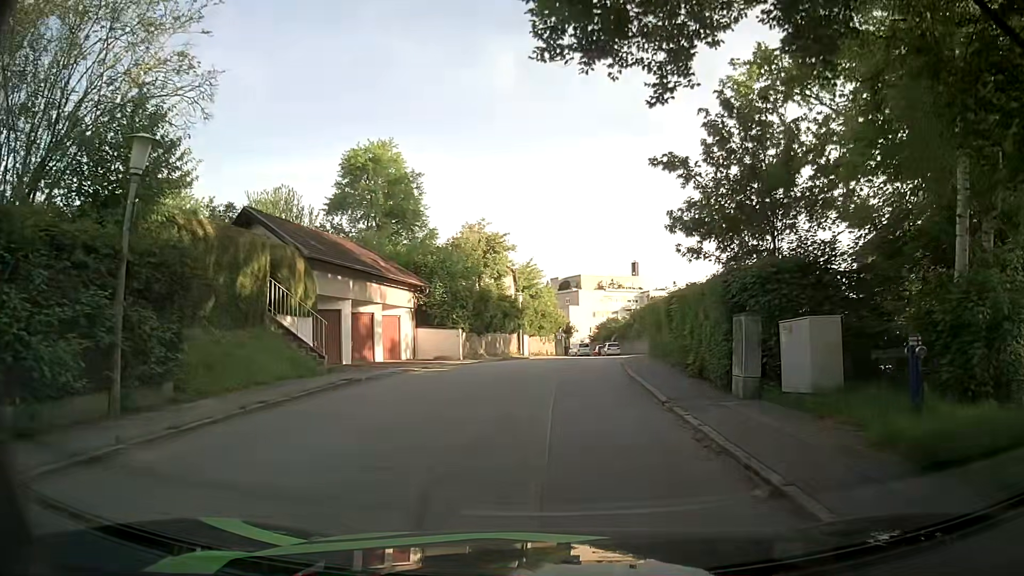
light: Day
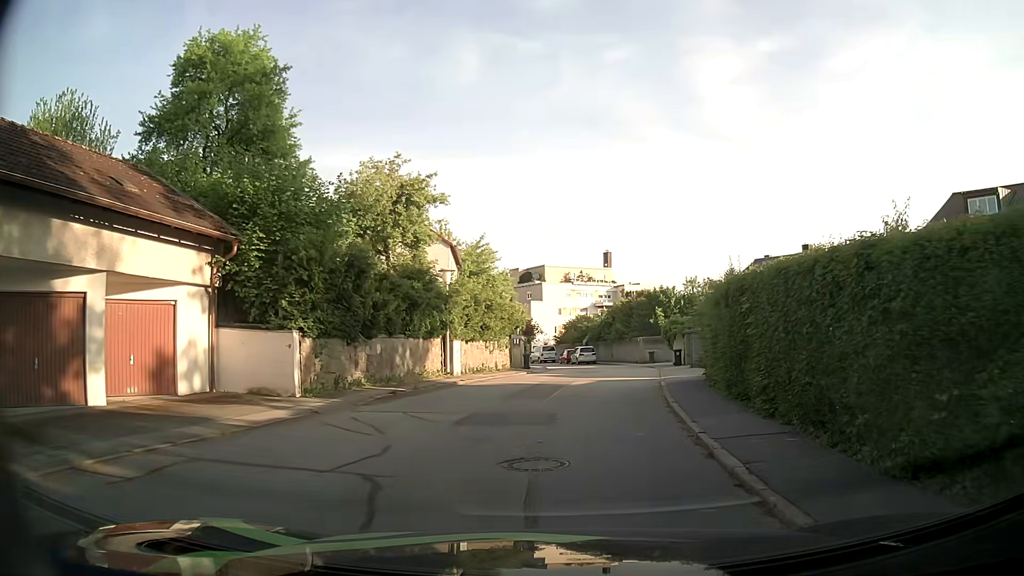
(+0.3, +17.4) m; +3°
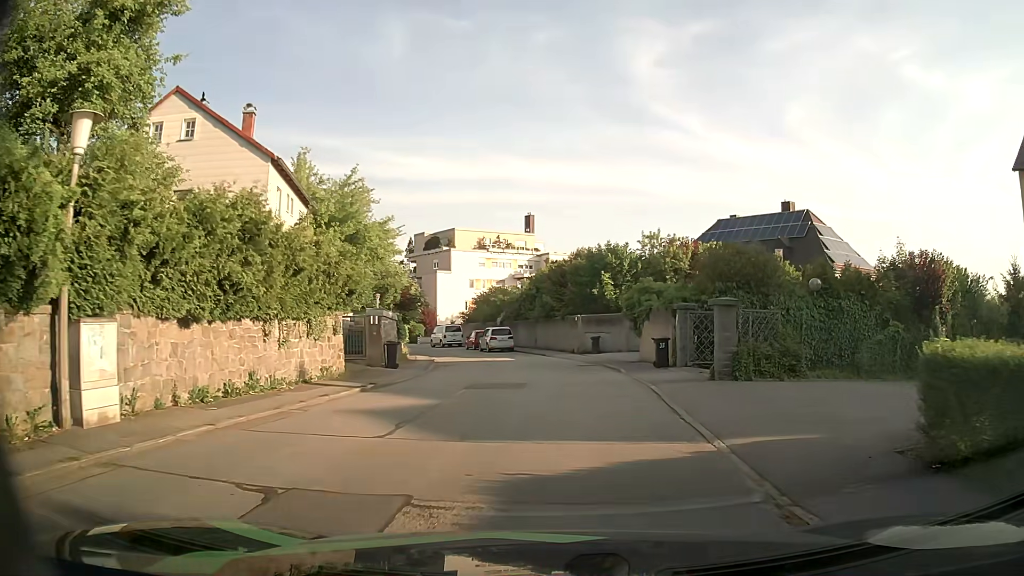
(+1.1, +17.2) m; +7°
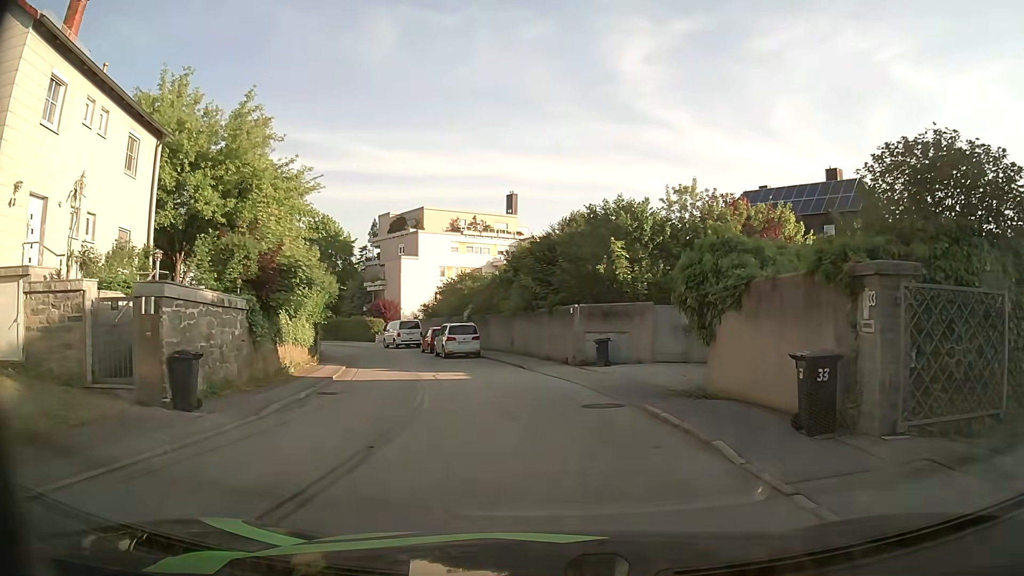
(+0.1, +13.1) m; +1°
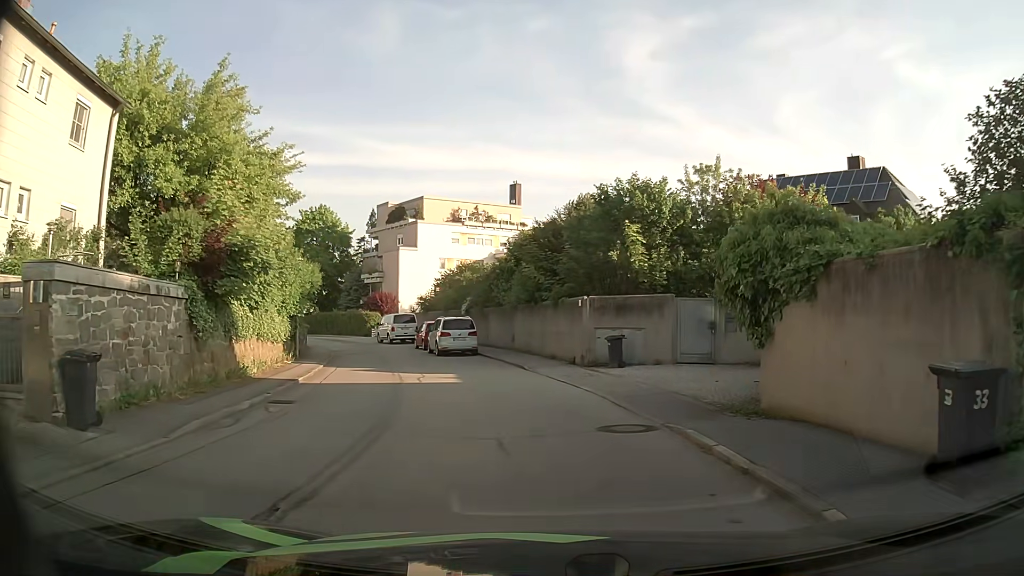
(0.0, +3.0) m; -1°
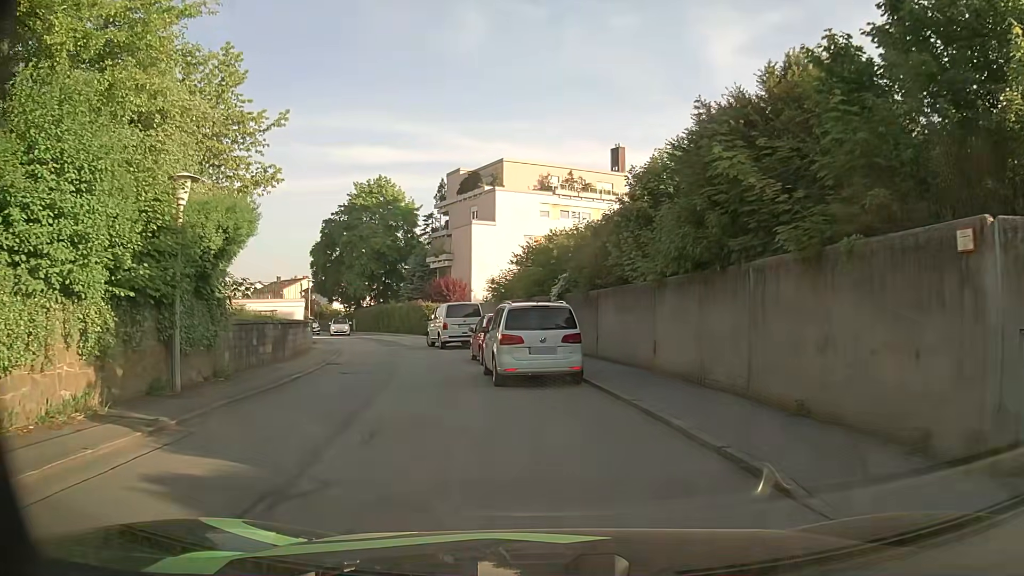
(-1.4, +15.2) m; -7°
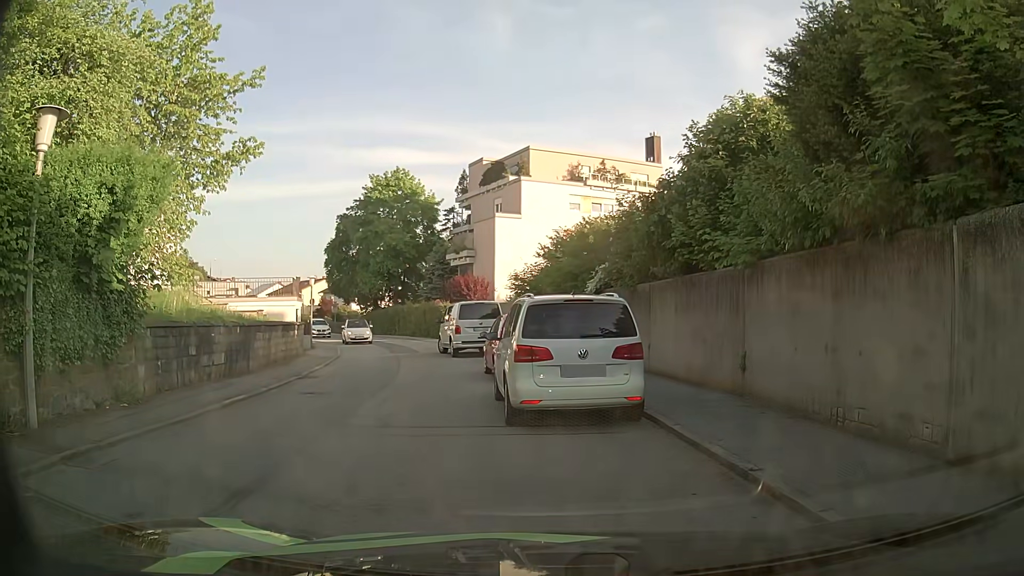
(-0.1, +4.2) m; -1°
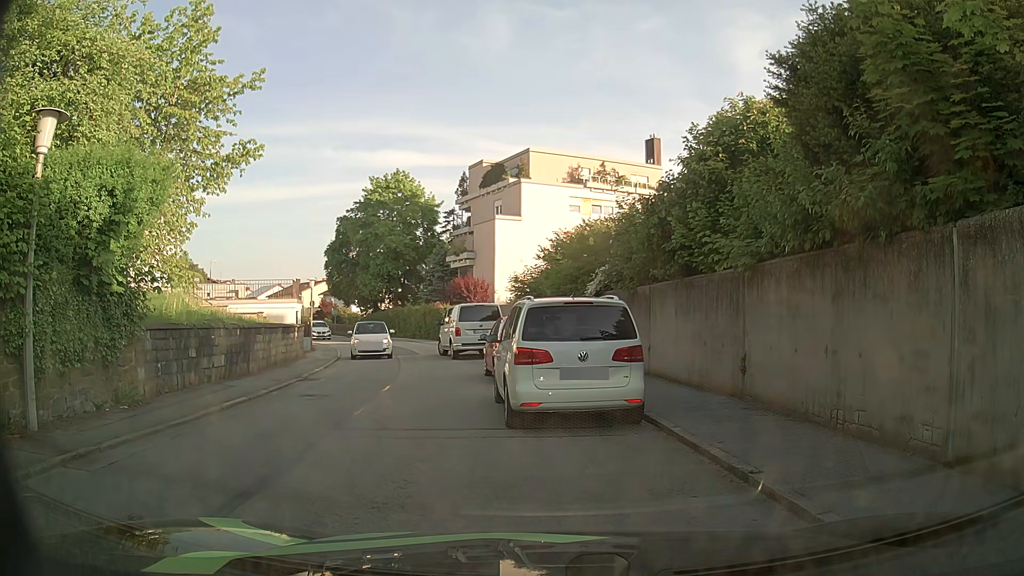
(0.0, +0.1) m; 0°
